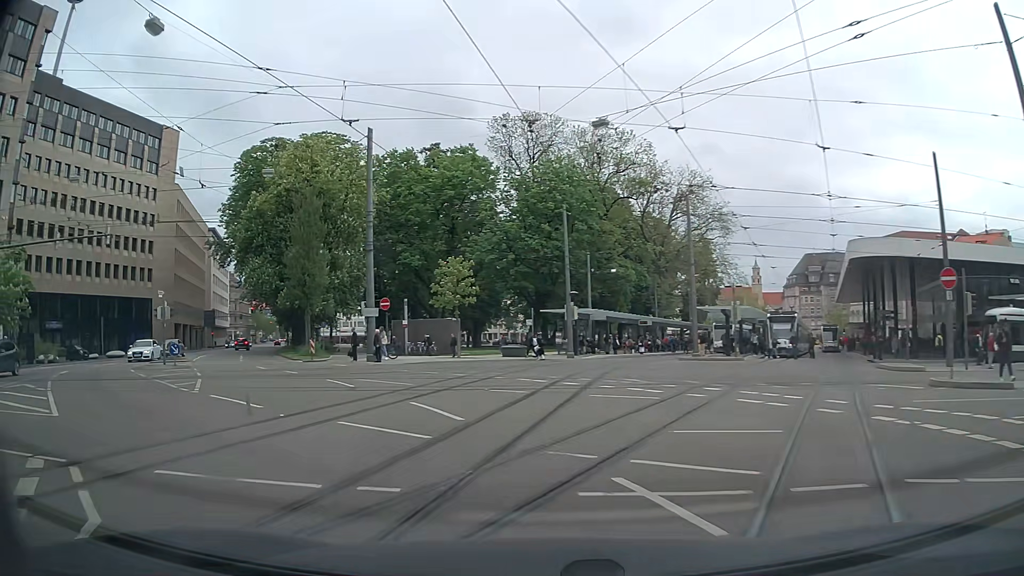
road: tertiary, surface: asphalt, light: Day
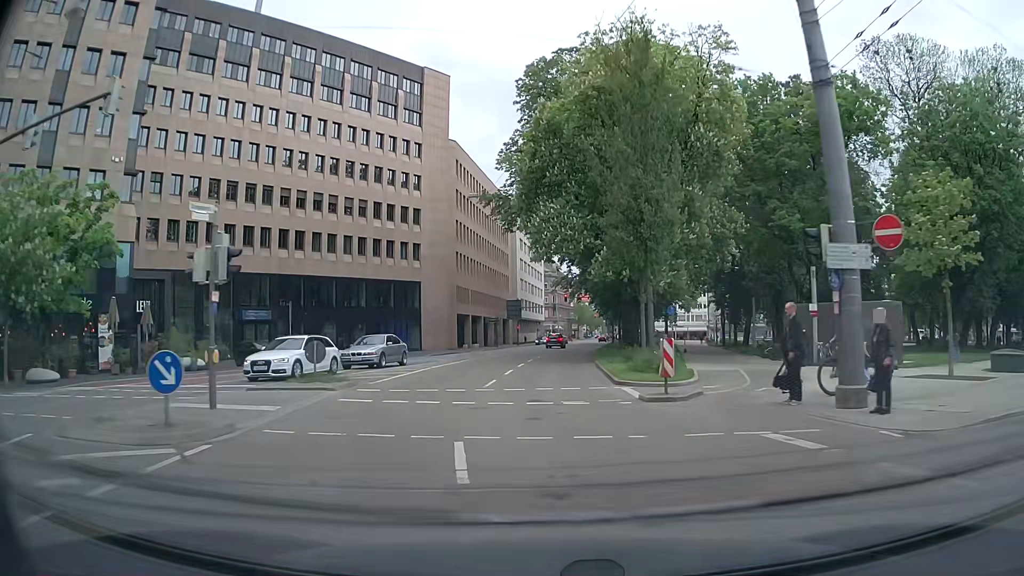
(-8.4, +22.6) m; -29°
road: secondary
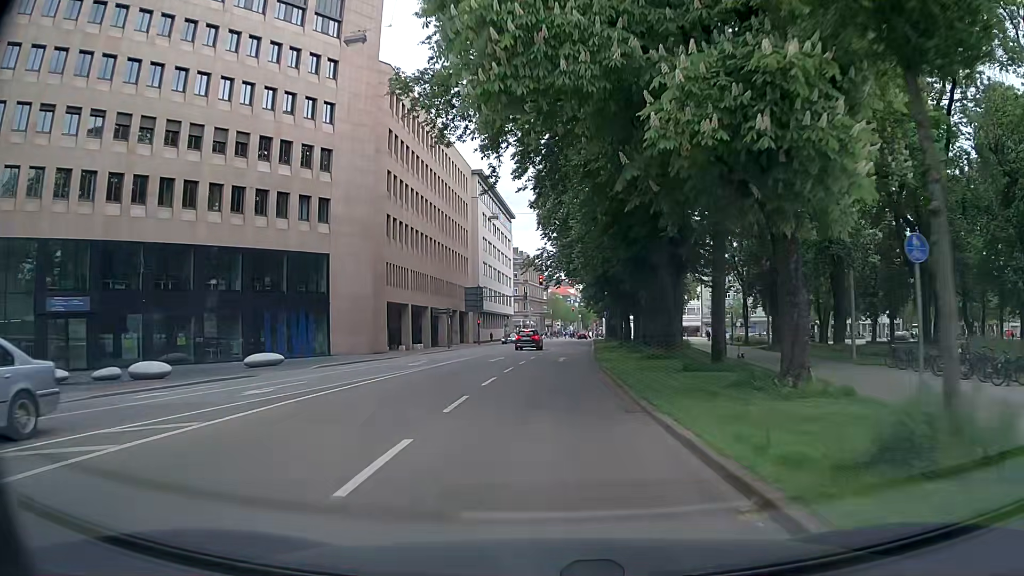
(-0.1, +23.3) m; +2°
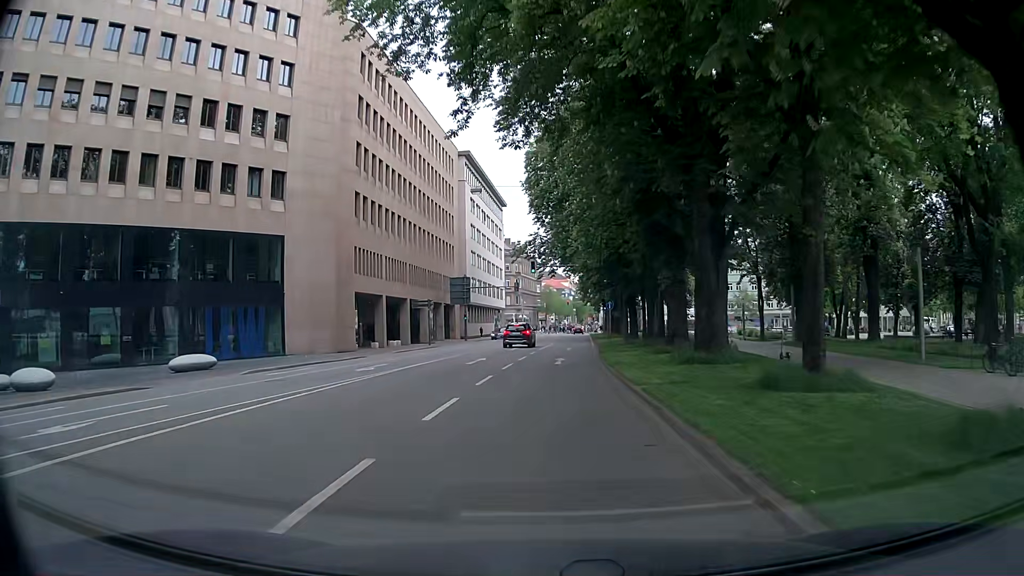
(0.0, +7.5) m; +1°
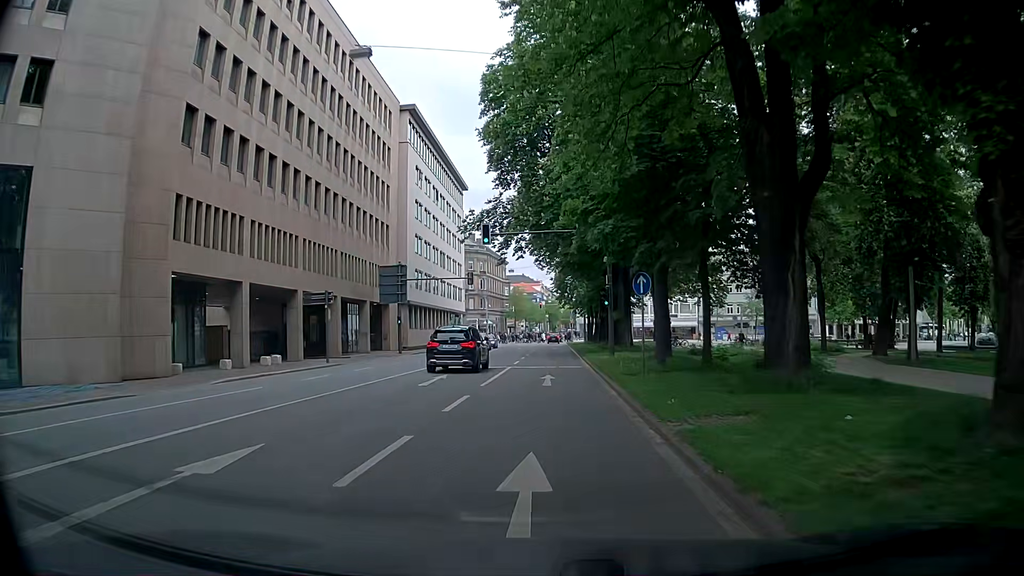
(+0.1, +21.7) m; +1°
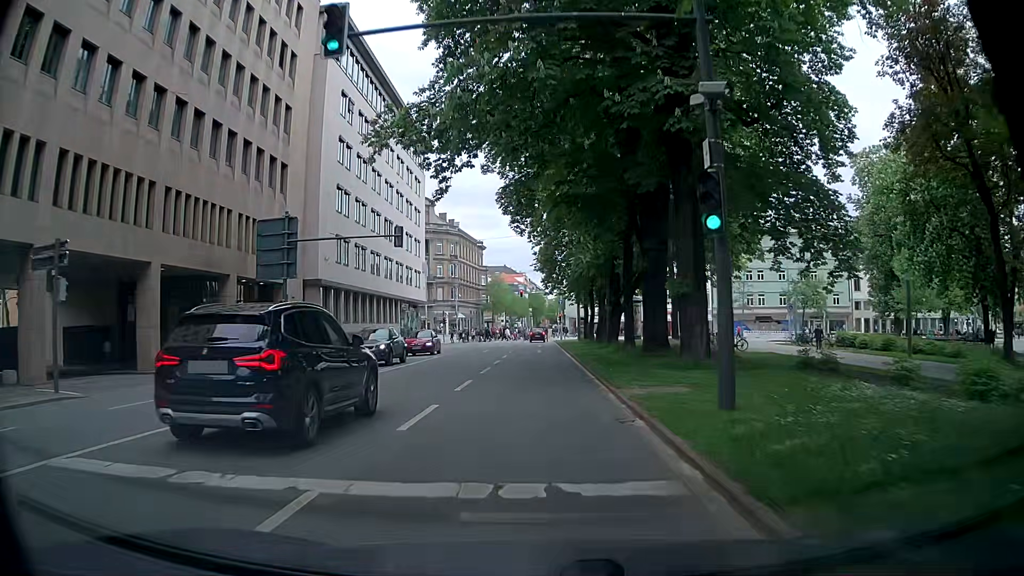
(+0.4, +22.3) m; +3°
